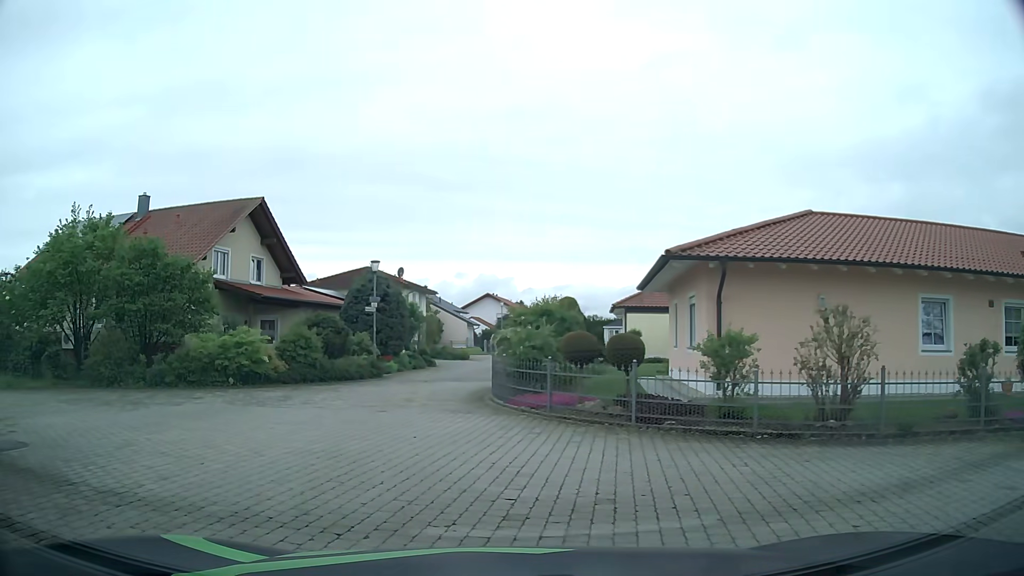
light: Day
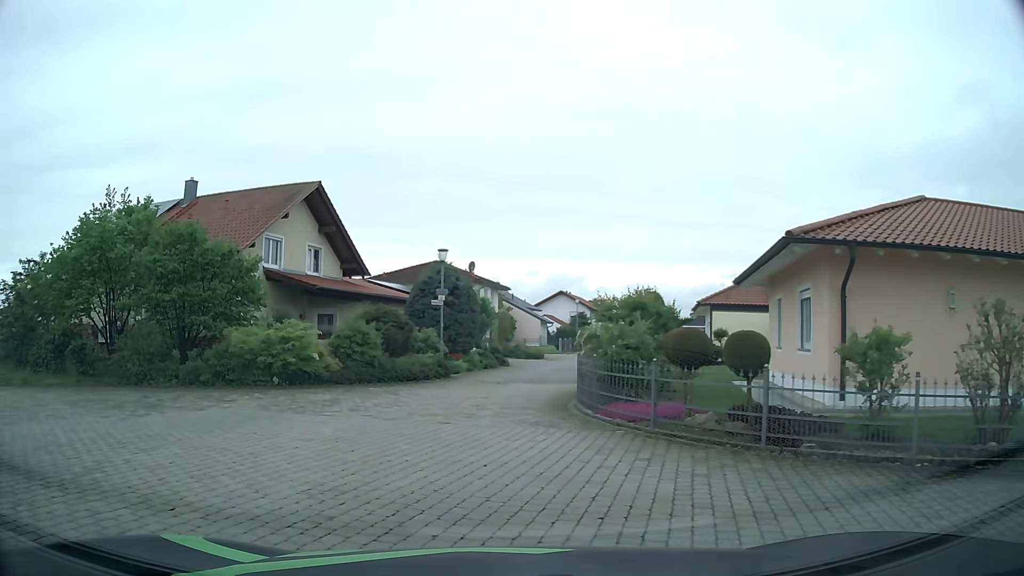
(-0.2, +2.6) m; -7°
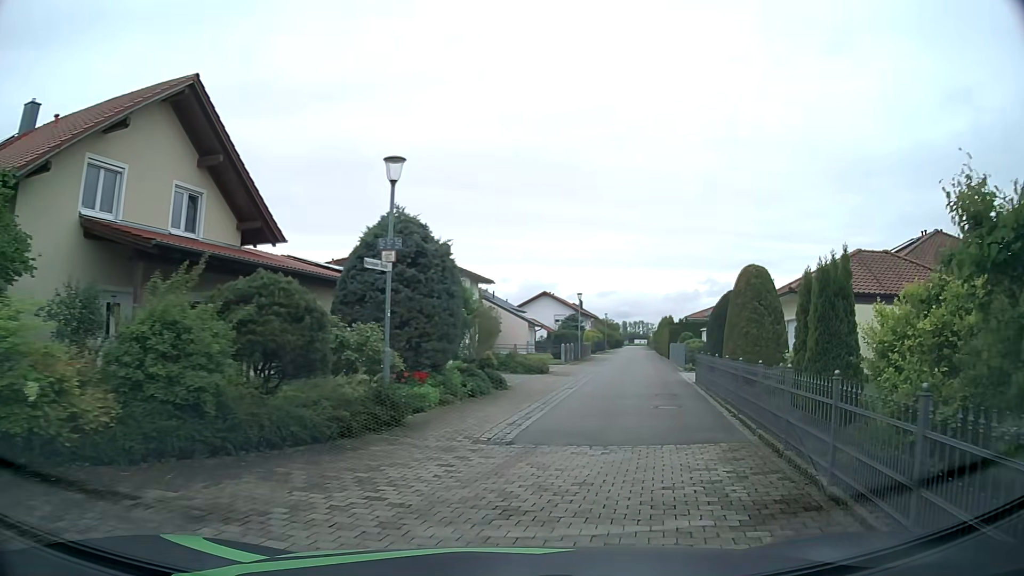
(-0.8, +12.9) m; +2°
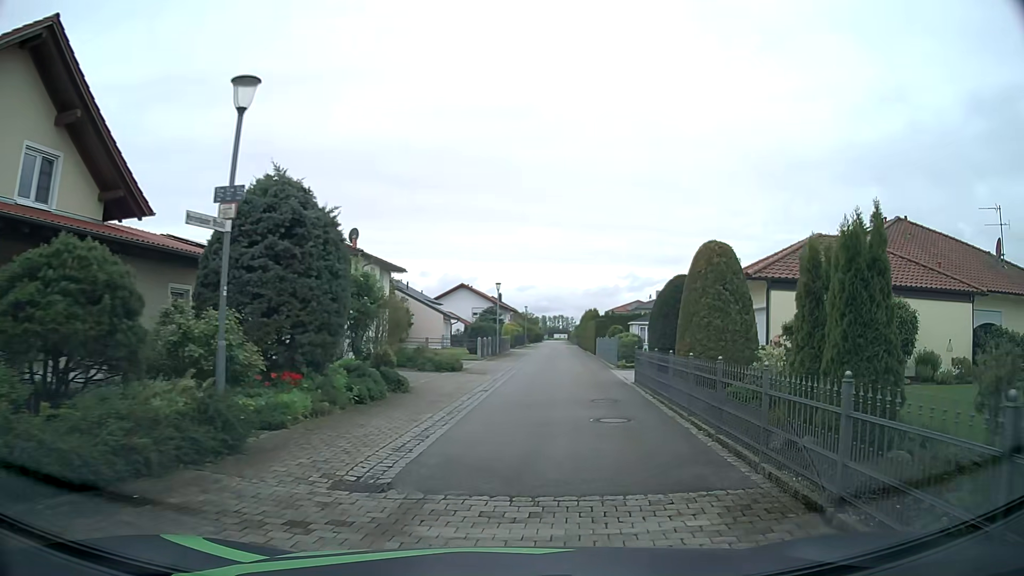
(+0.2, +3.5) m; +7°
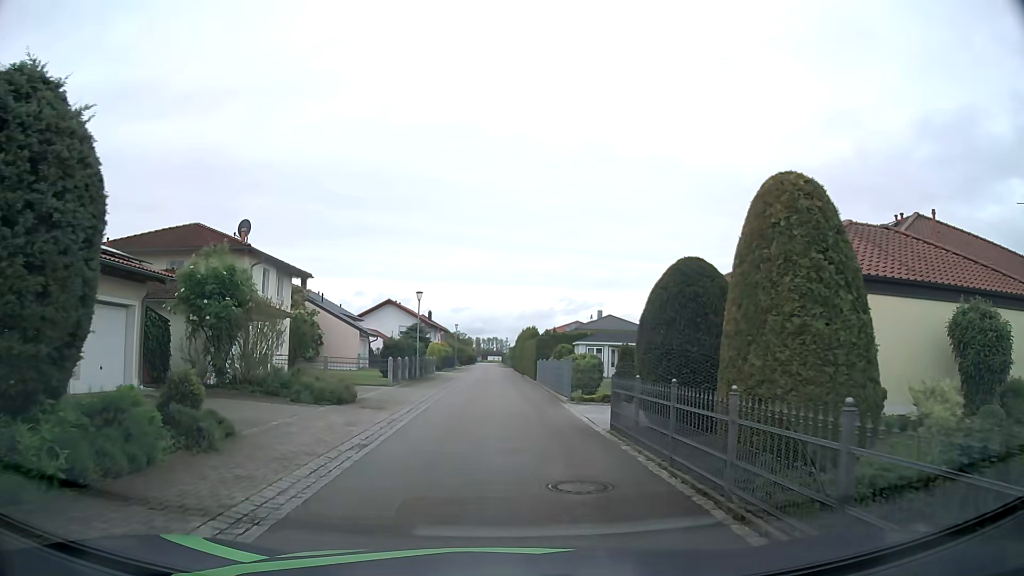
(+0.5, +7.4) m; +6°
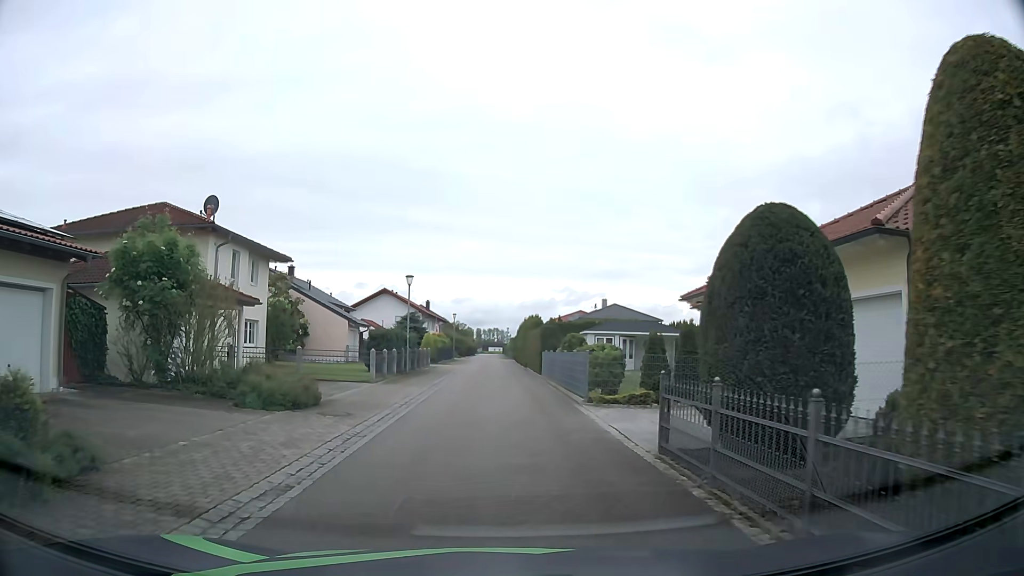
(0.0, +3.8) m; +1°
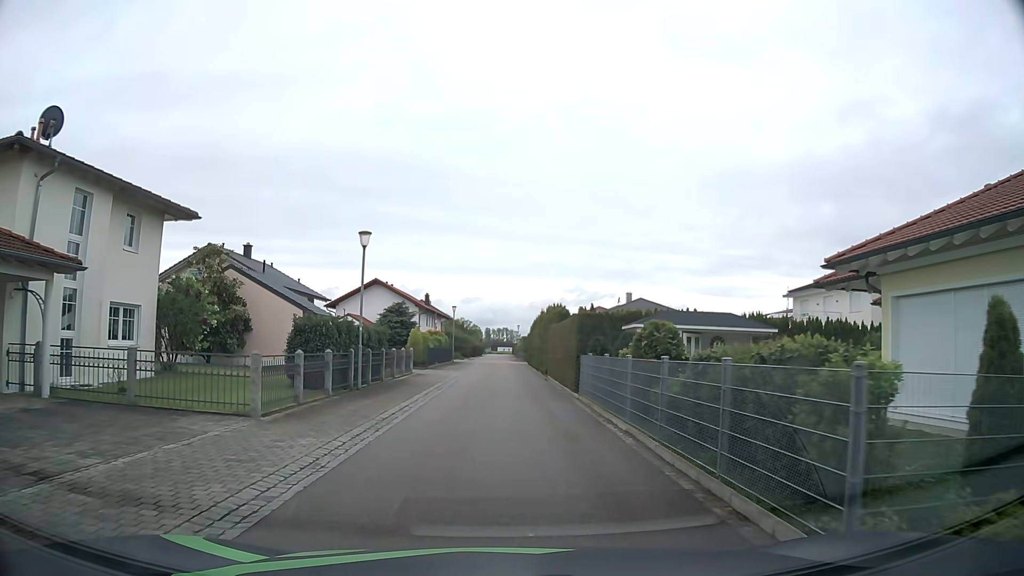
(-0.3, +12.2) m; -2°
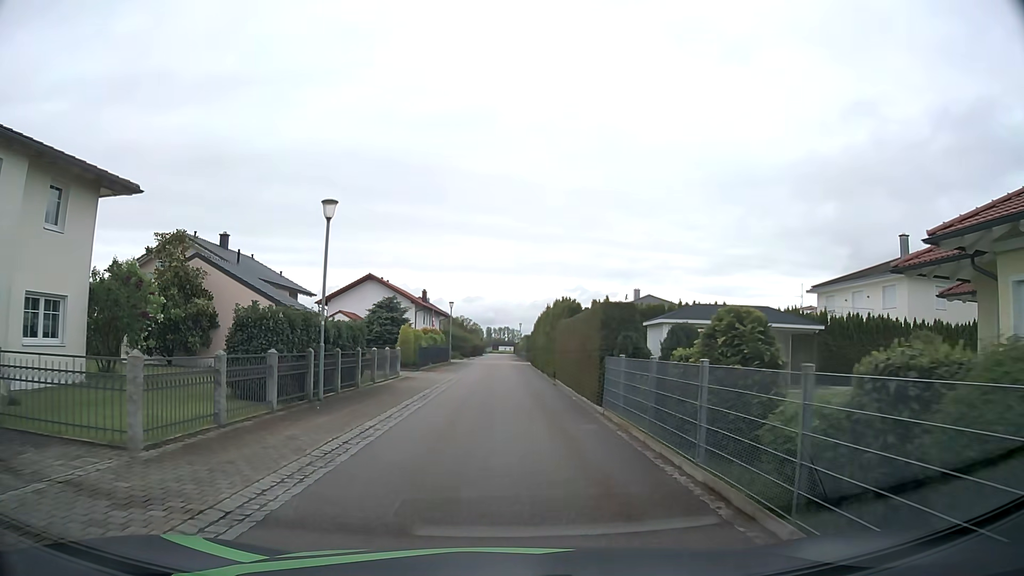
(0.0, +4.3) m; 0°
(0, +10) (0, +20) (0, +30) (0, +40) (0, +50) (+3, +59) (+12, +62) (+22, +62) (+32, +62) (+42, +62) m
